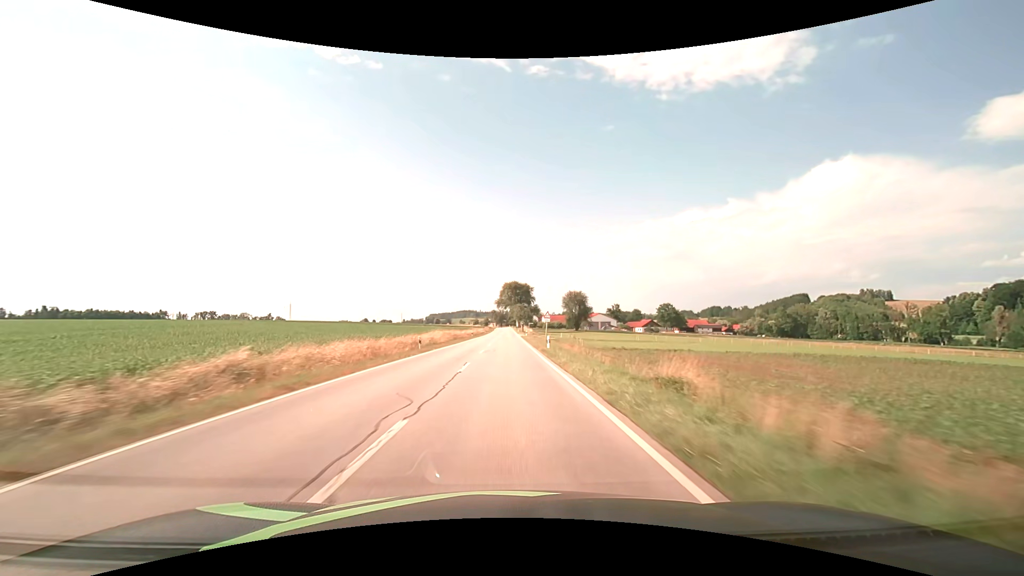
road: secondary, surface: asphalt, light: Day
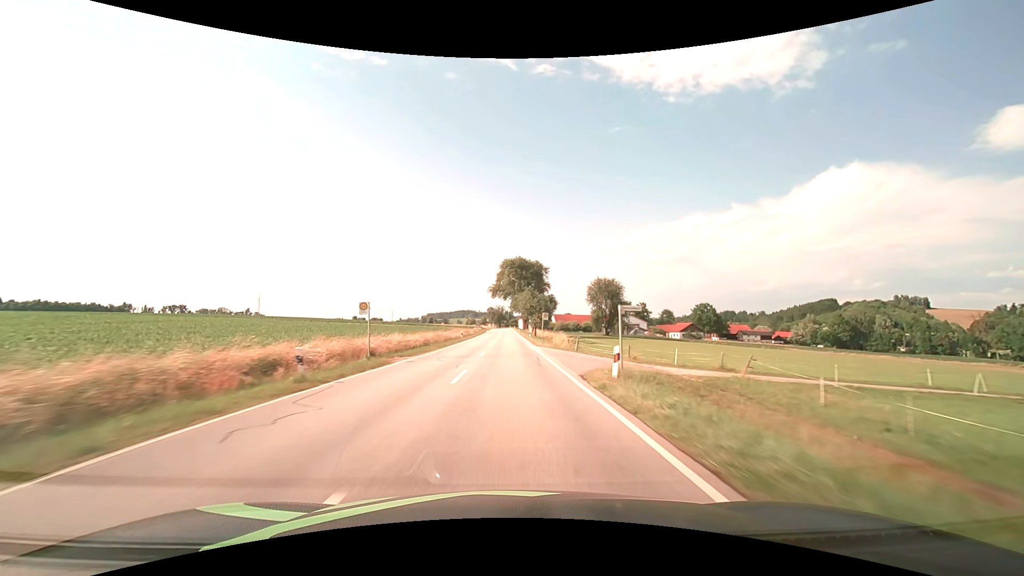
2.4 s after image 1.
(-0.1, +63.9) m; 0°
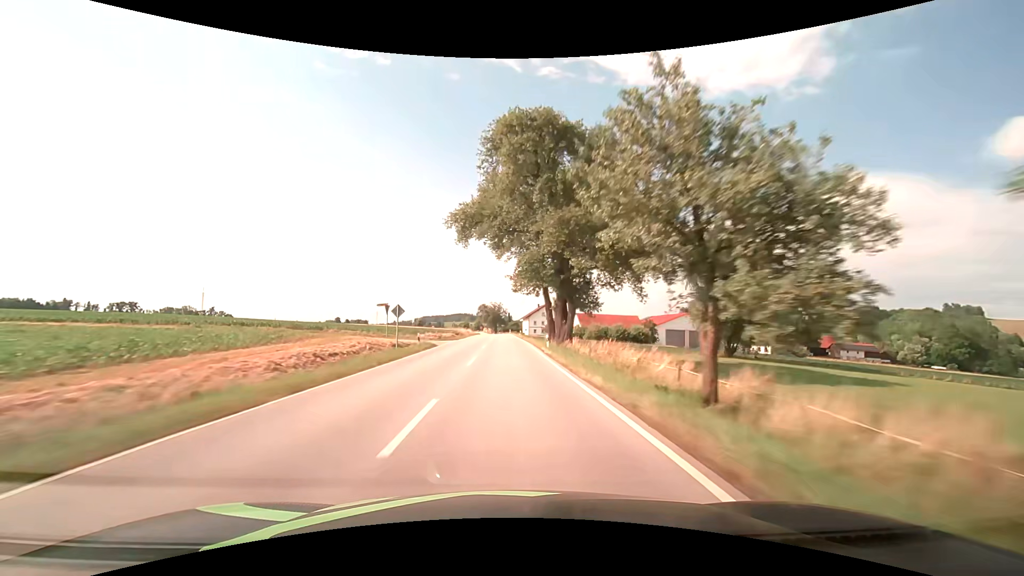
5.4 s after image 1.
(0.0, +80.2) m; 0°
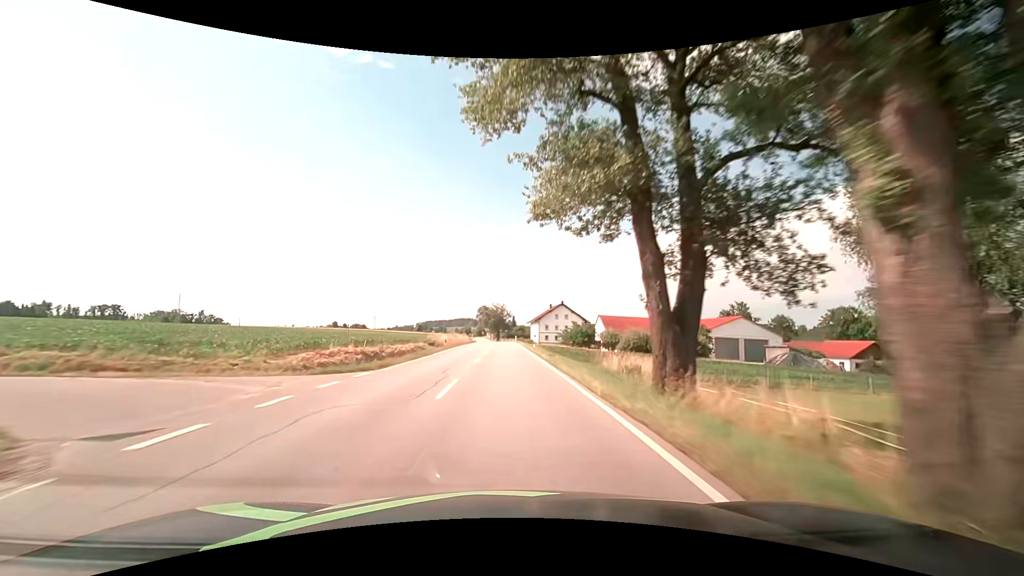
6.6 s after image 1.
(0.0, +31.9) m; -1°
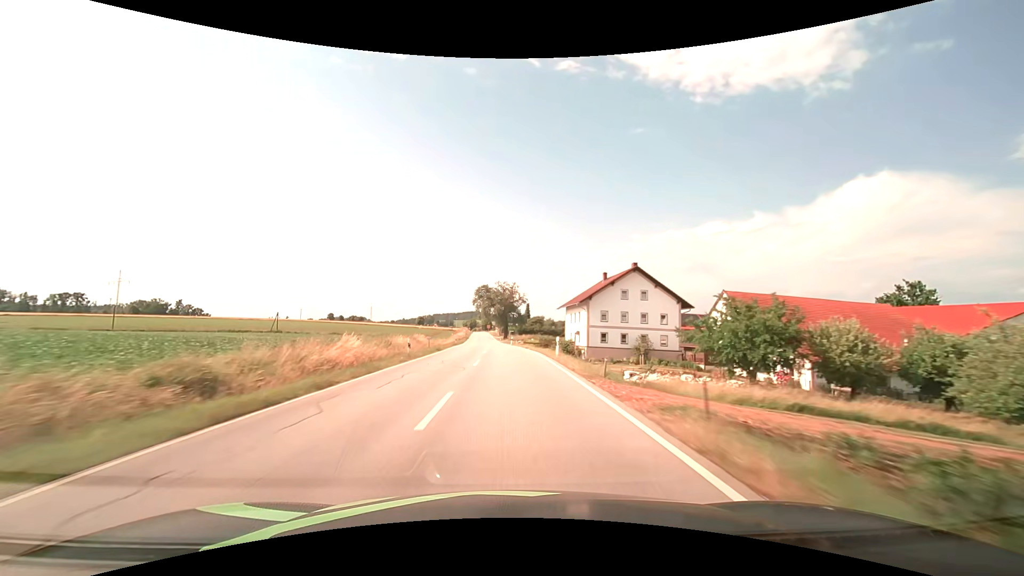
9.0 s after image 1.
(-0.3, +63.7) m; -1°
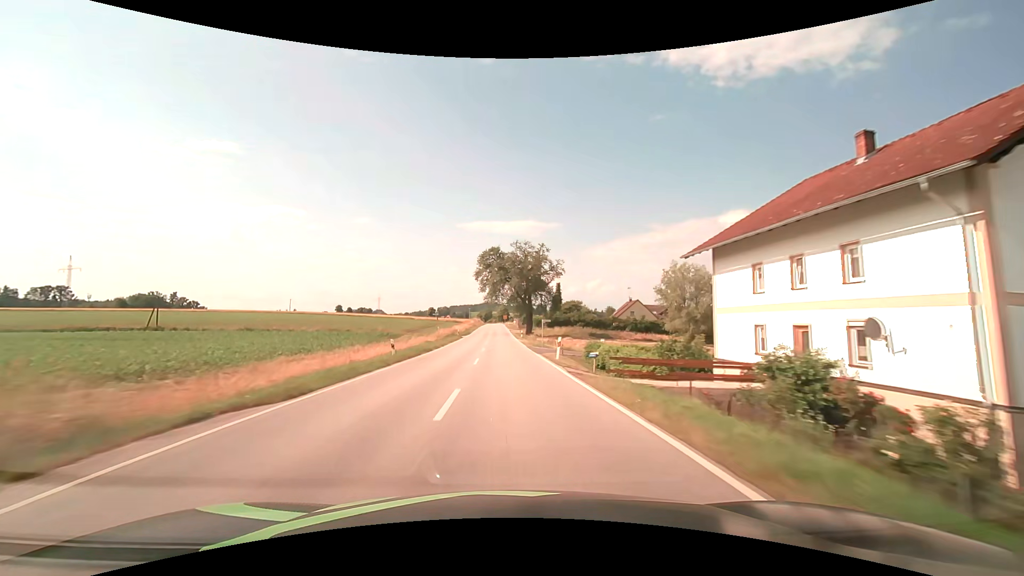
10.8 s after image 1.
(-0.9, +47.8) m; -2°
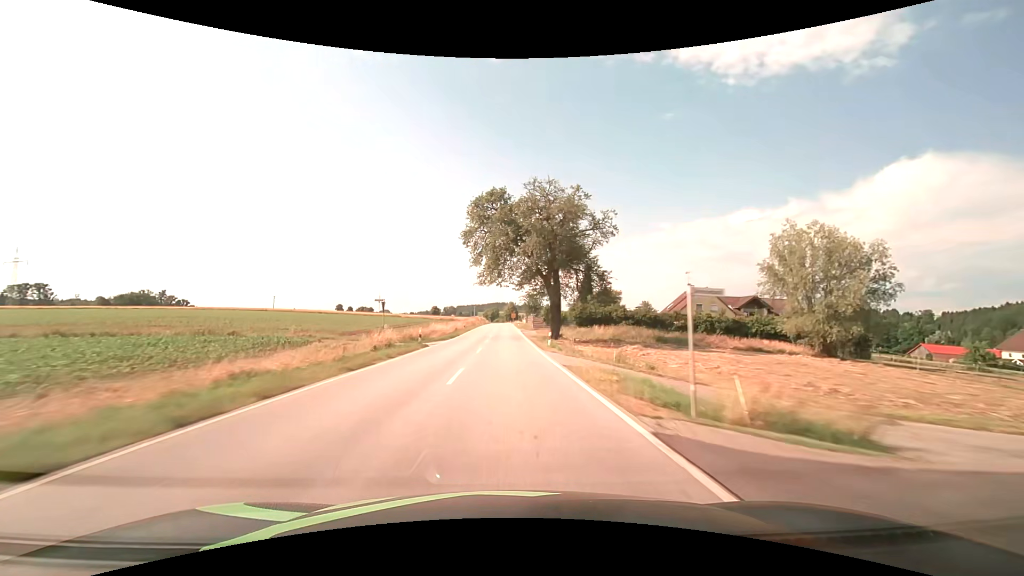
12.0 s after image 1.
(-0.3, +32.0) m; -1°
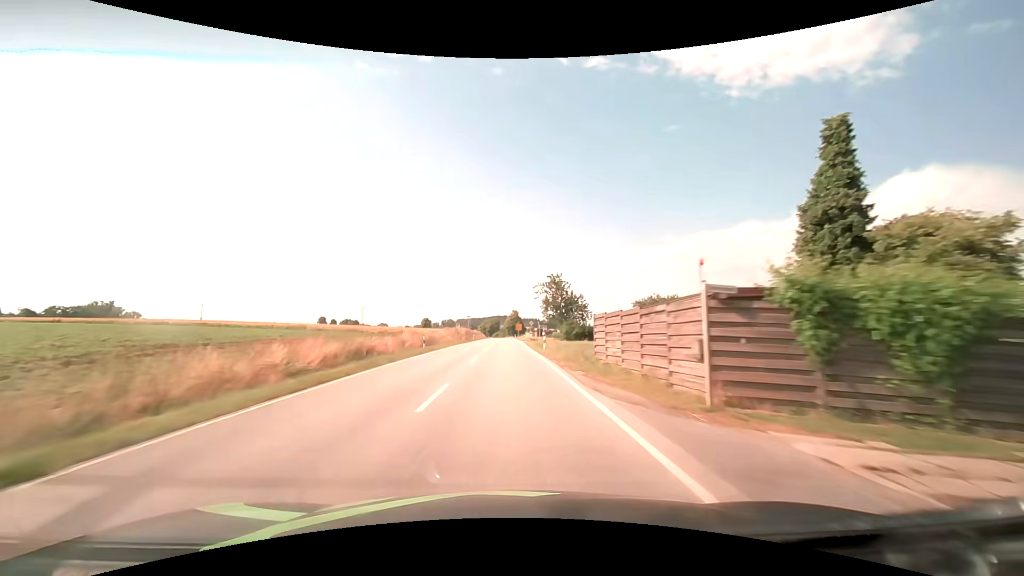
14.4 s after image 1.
(-0.4, +63.7) m; 0°
(0, +10) (0, +20) (0, +30) (0, +40) (0, +50) (0, +60) (0, +70) (0, +80) (0, +90) (0, +100) m
